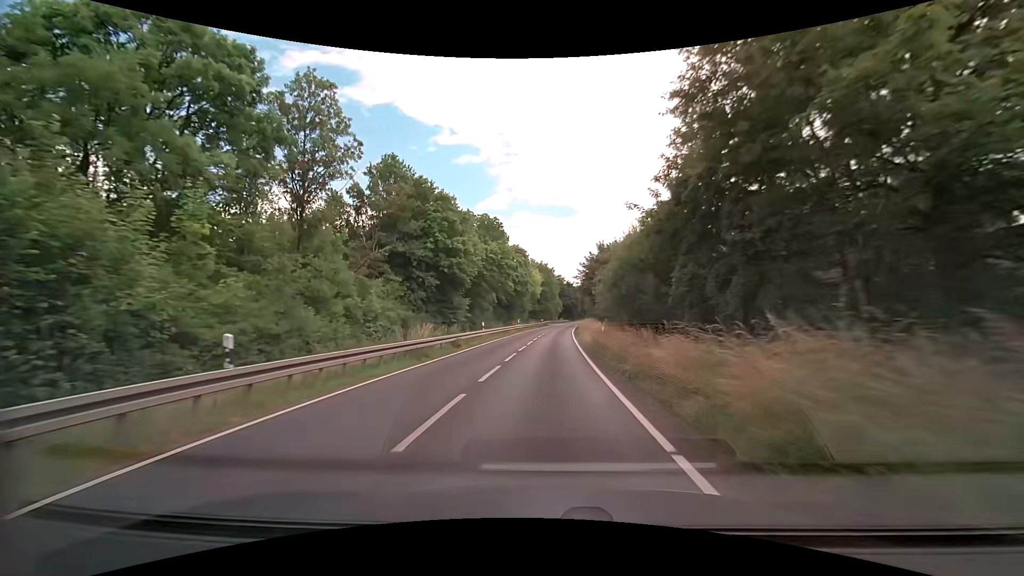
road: secondary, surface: asphalt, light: Day
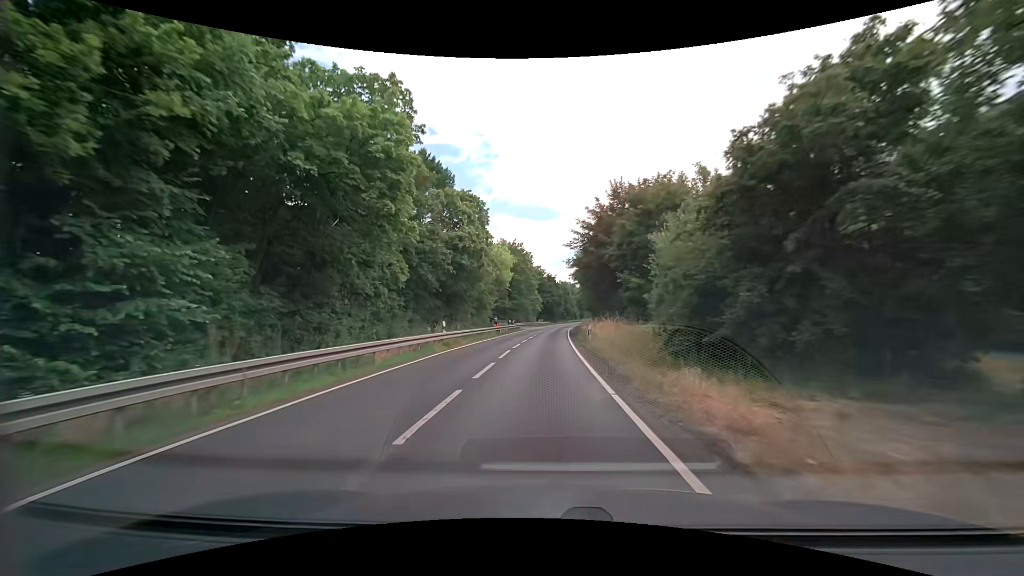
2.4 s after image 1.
(+0.7, +36.0) m; +3°
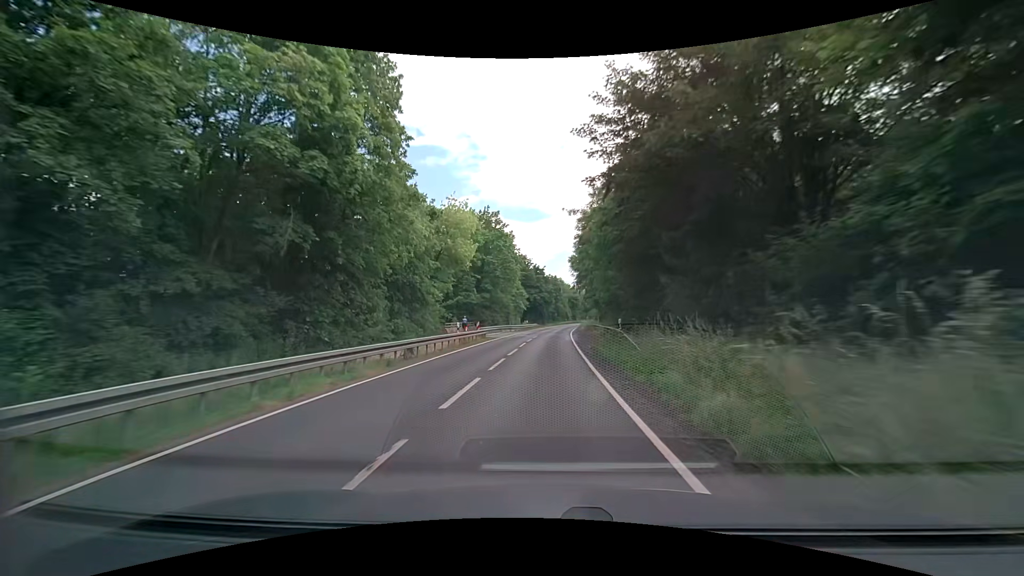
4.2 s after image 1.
(+0.1, +27.9) m; +1°
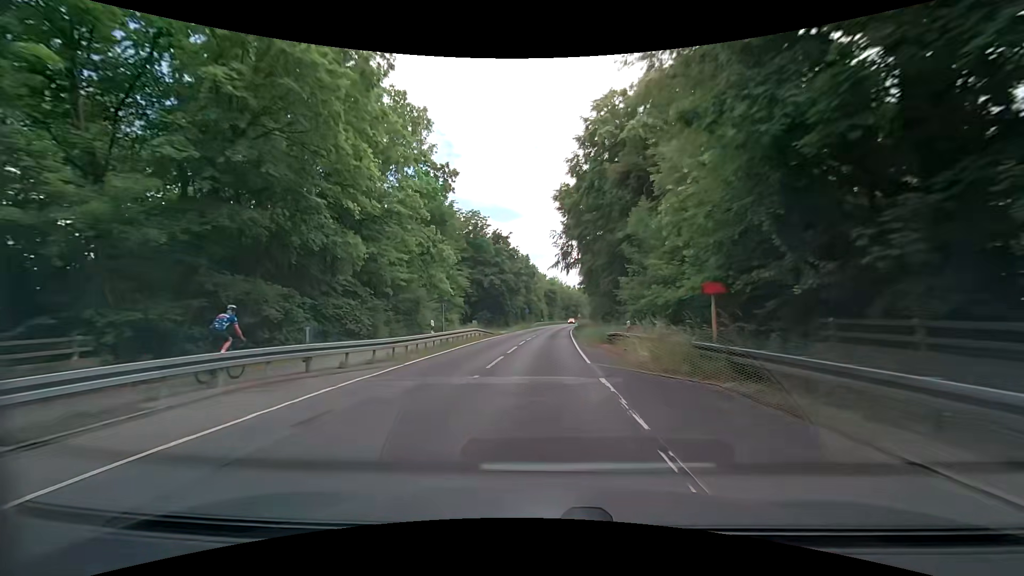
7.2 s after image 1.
(+1.1, +47.9) m; +3°
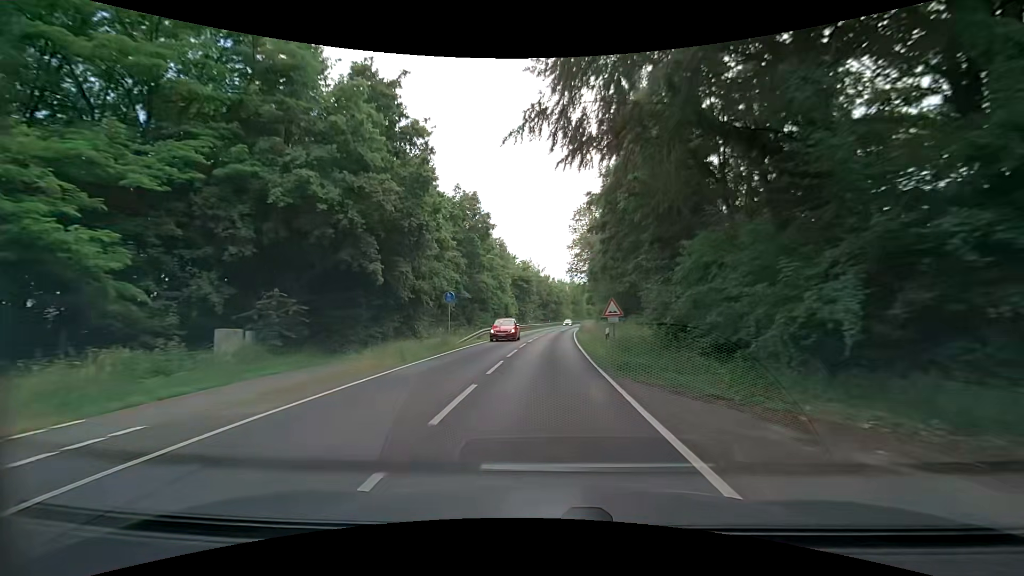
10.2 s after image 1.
(+1.4, +49.6) m; +4°
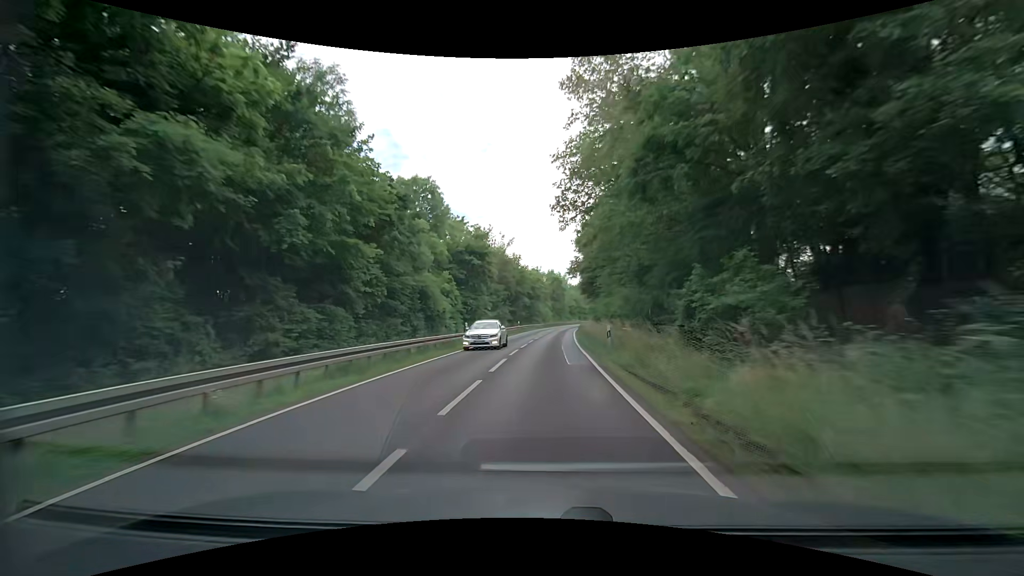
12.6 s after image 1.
(+0.9, +41.2) m; +2°
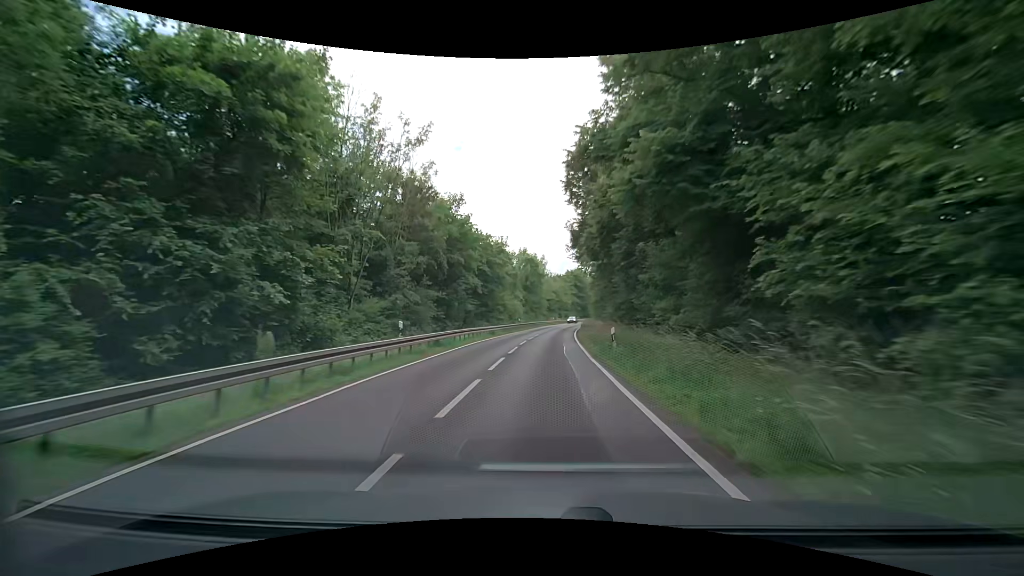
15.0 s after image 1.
(+1.3, +42.3) m; +3°
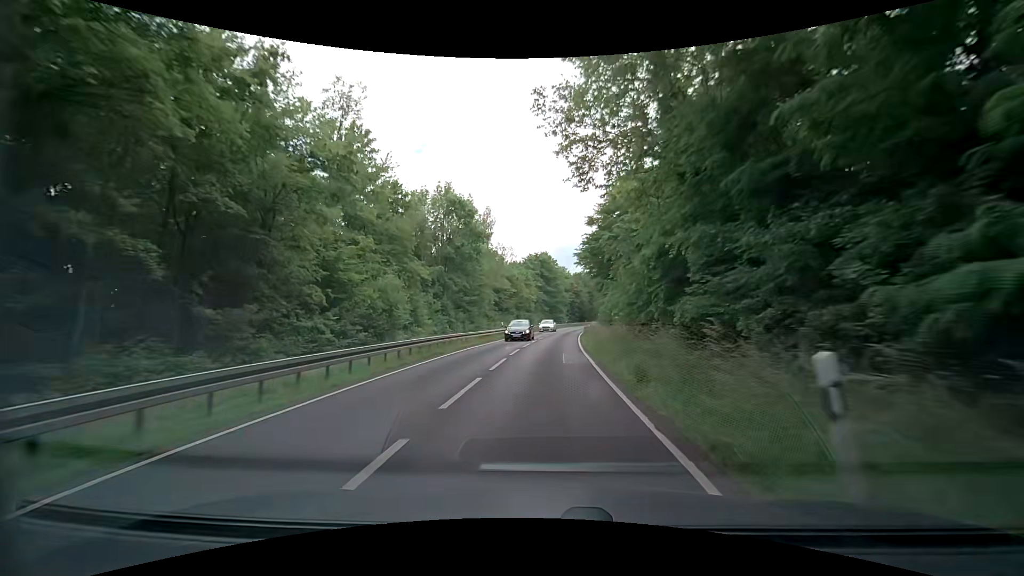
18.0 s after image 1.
(+2.4, +53.1) m; +4°
(0, +10) (+1, +20) (+1, +30) (+2, +40) (+3, +50) (+4, +60) (+5, +70) (+6, +80) (+8, +90) (+10, +99) m
